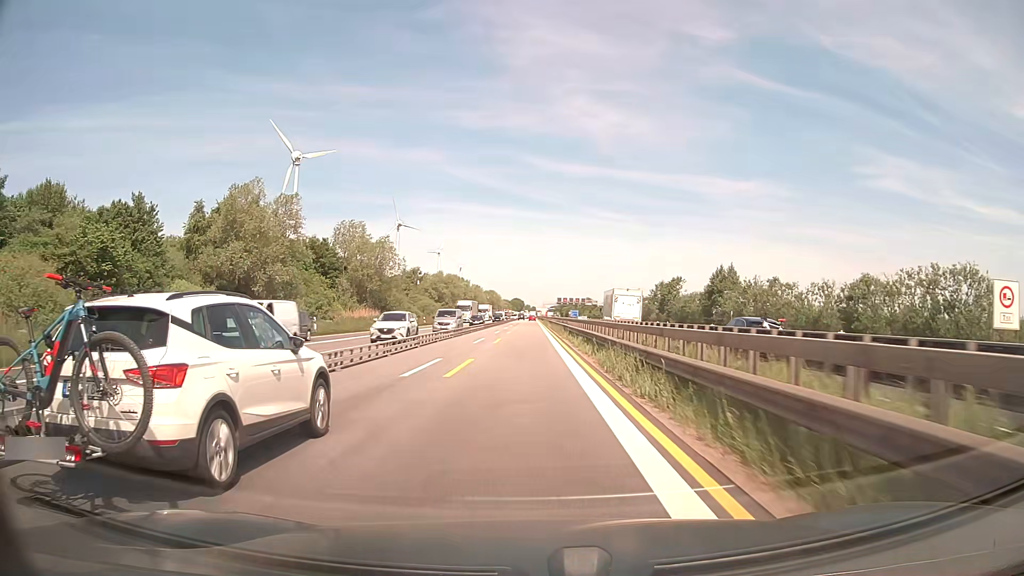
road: motorway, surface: asphalt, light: Day
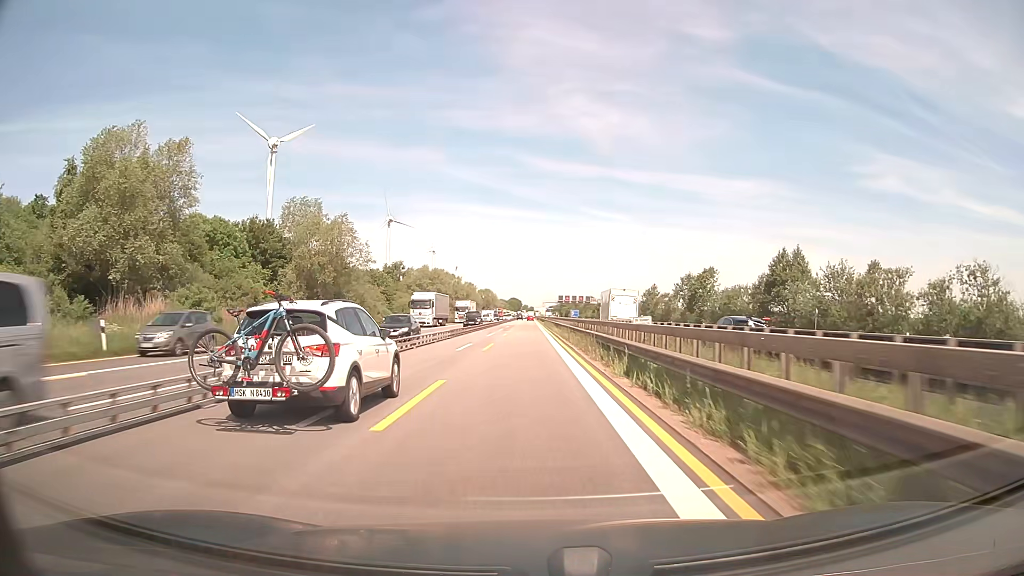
(0.0, +25.0) m; 0°
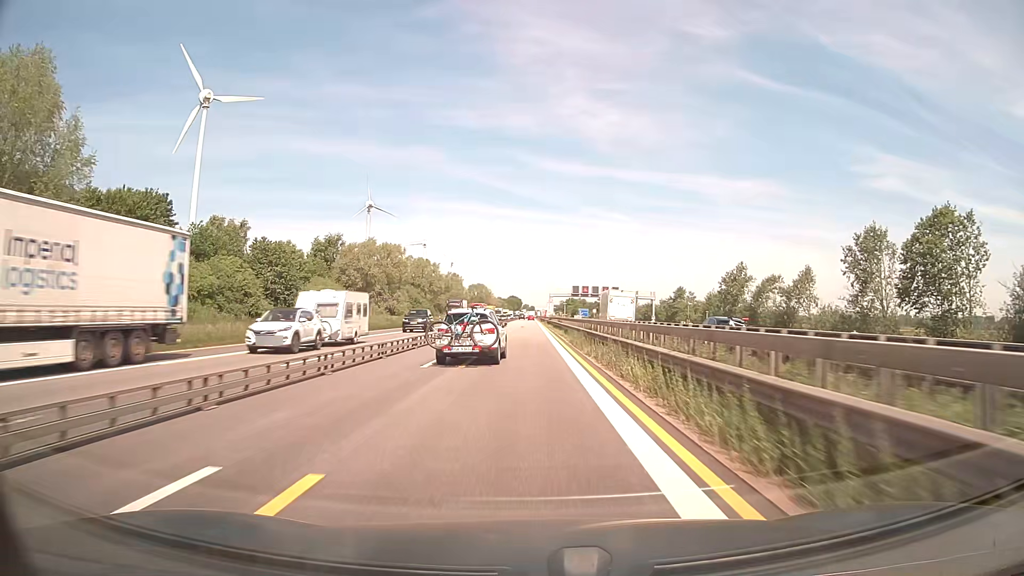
(0.0, +62.5) m; 0°
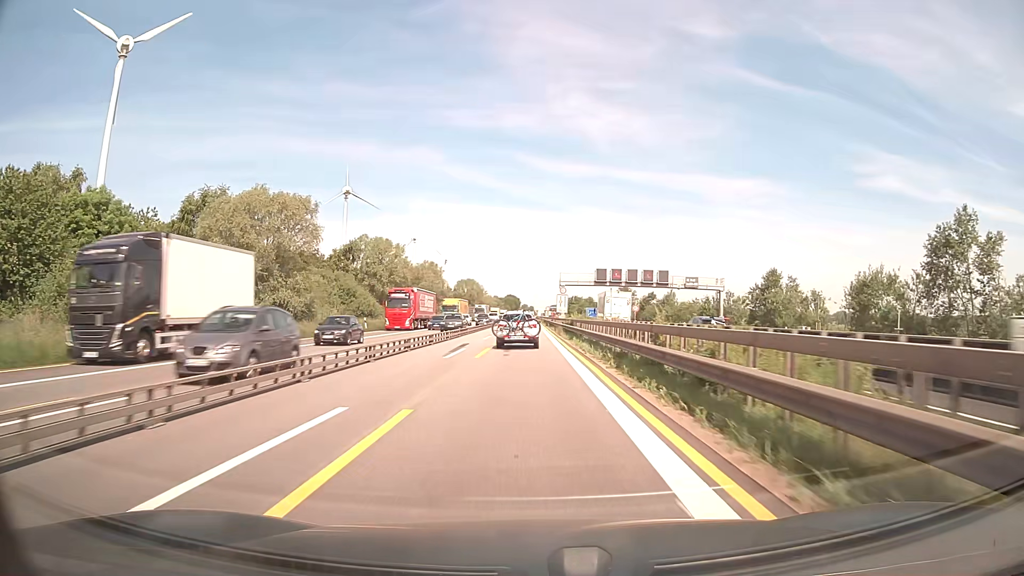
(0.0, +50.0) m; 0°
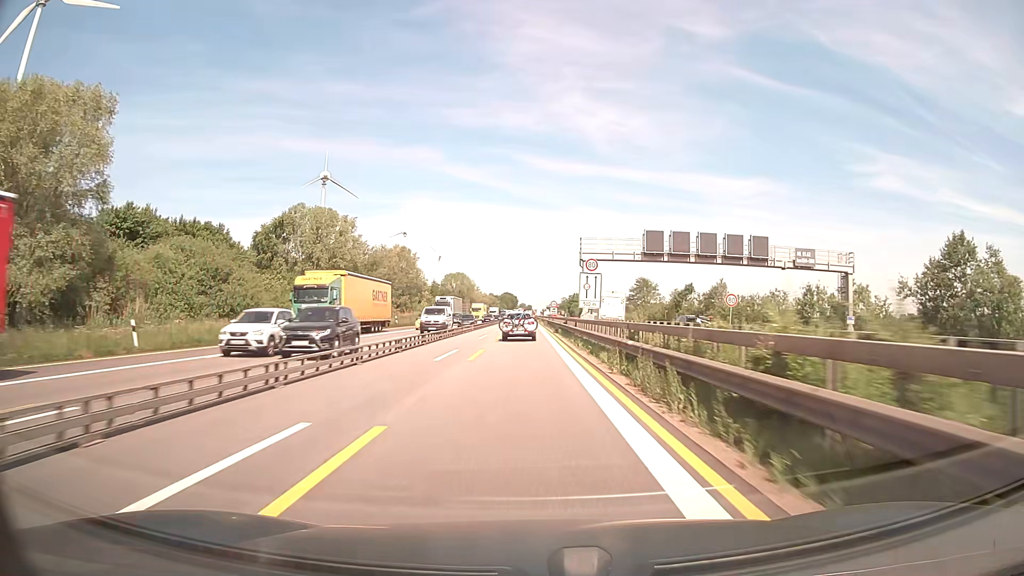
(+0.1, +37.5) m; 0°
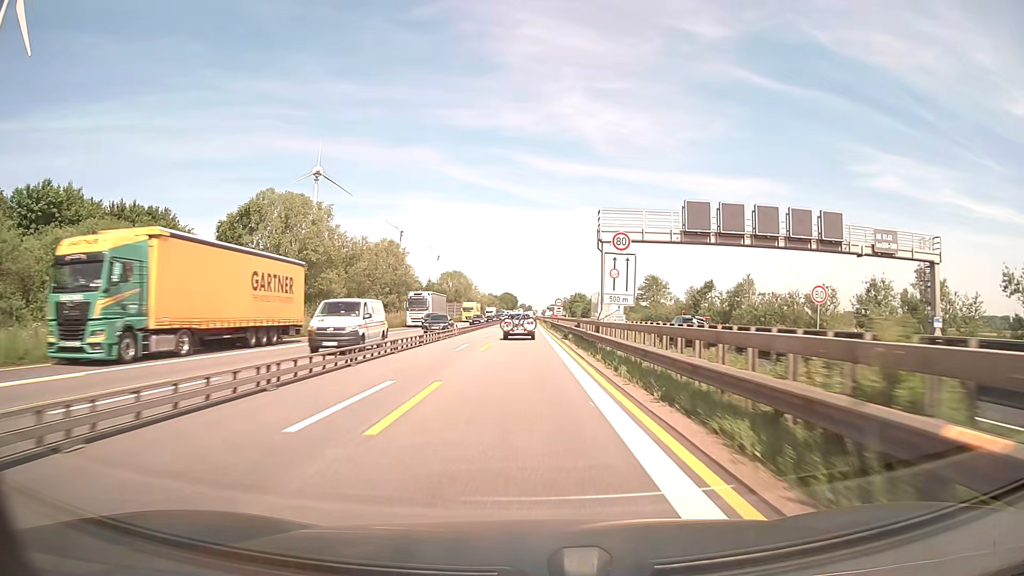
(0.0, +12.5) m; 0°
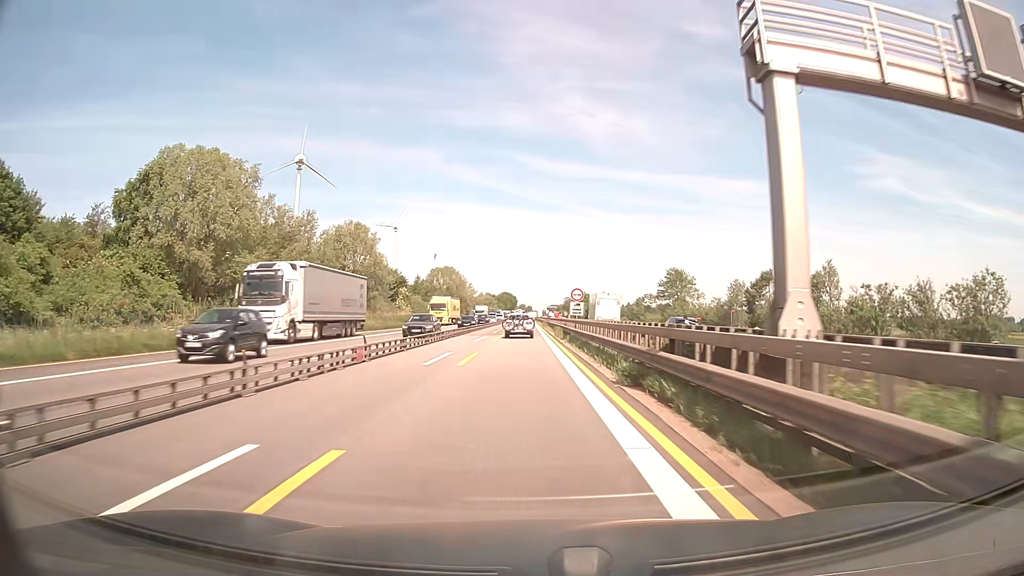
(0.0, +25.0) m; 0°
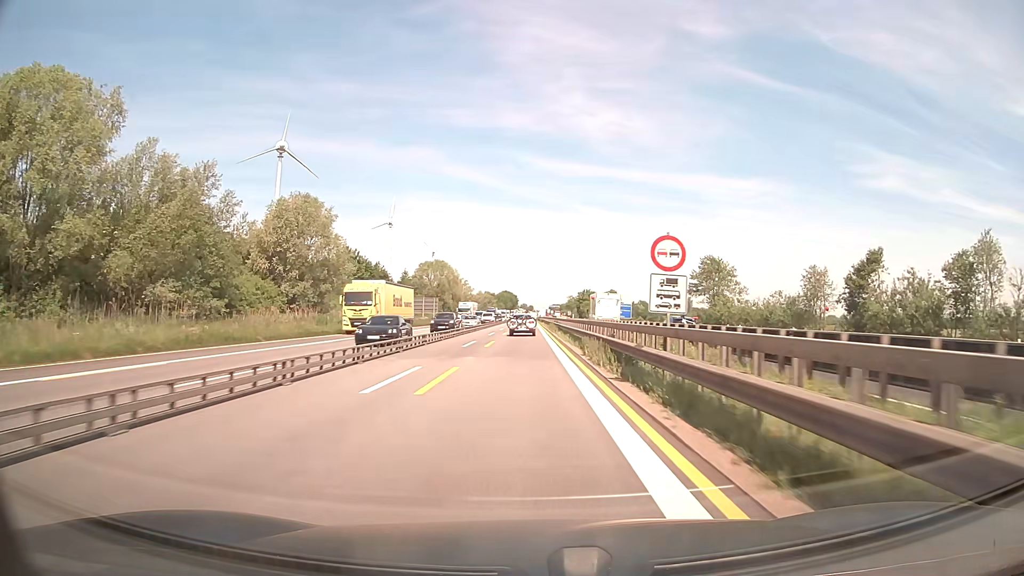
(0.0, +25.0) m; 0°
(0, +10) (0, +20) (0, +30) (0, +40) (0, +50) (0, +60) (0, +70) (0, +80) (0, +90) (0, +100) m
